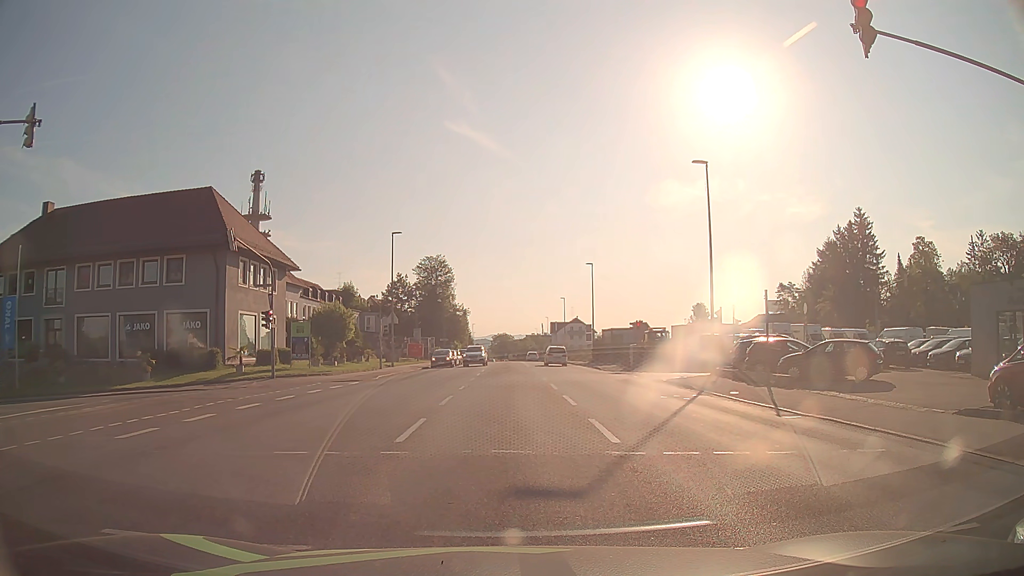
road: tertiary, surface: asphalt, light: Day
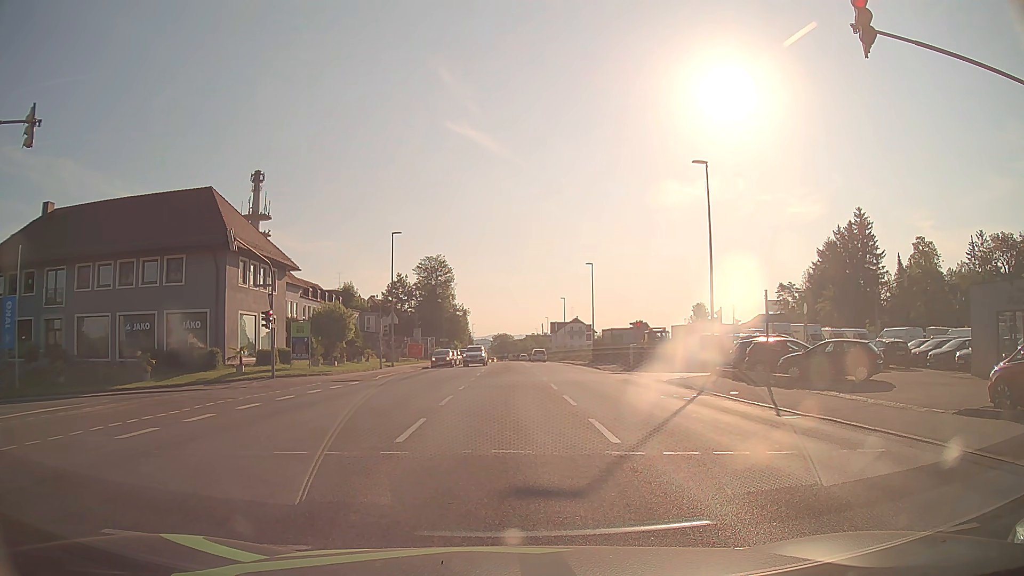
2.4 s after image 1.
(0.0, 0.0) m; 0°
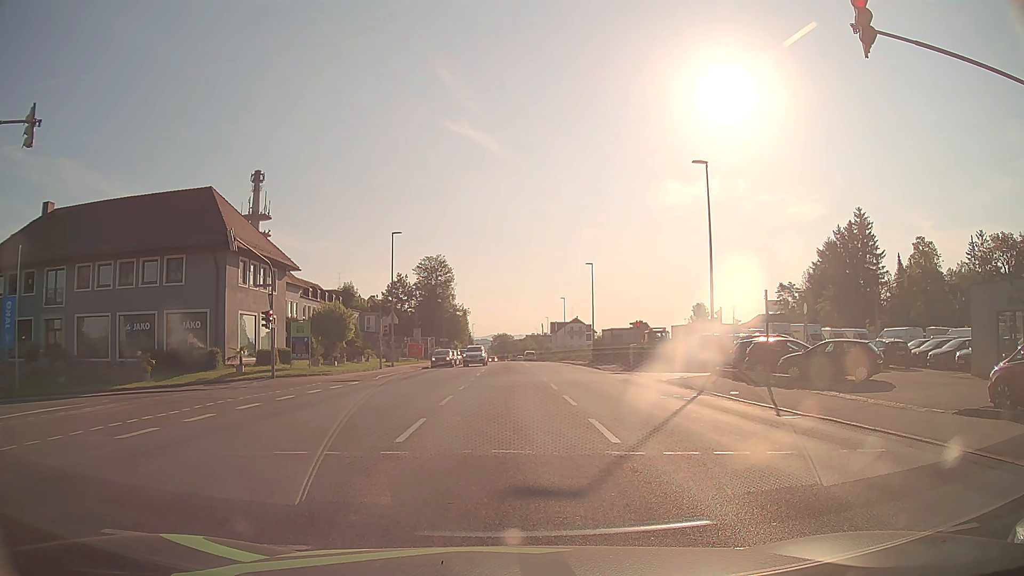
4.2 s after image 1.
(0.0, 0.0) m; 0°
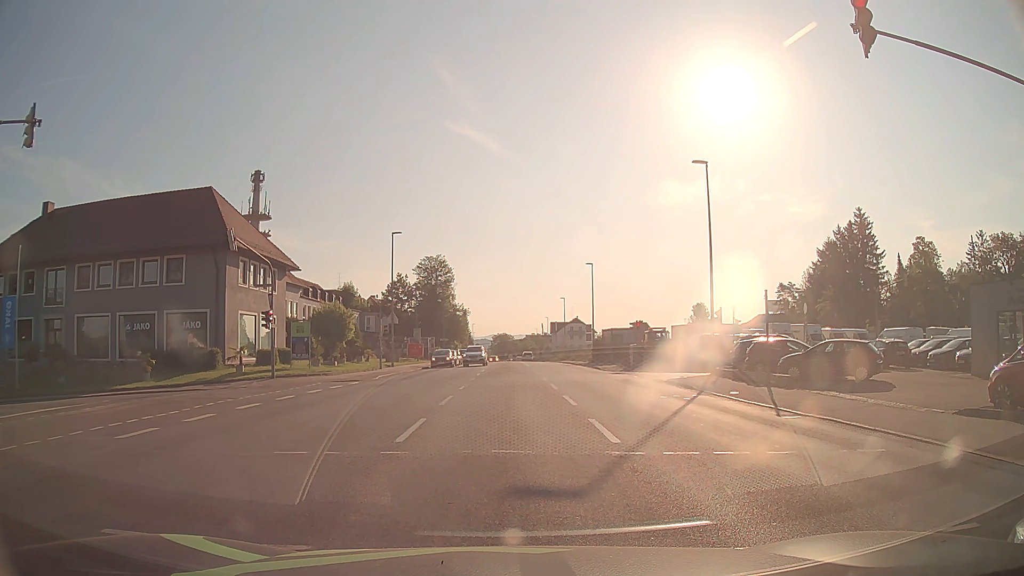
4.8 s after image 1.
(0.0, 0.0) m; 0°
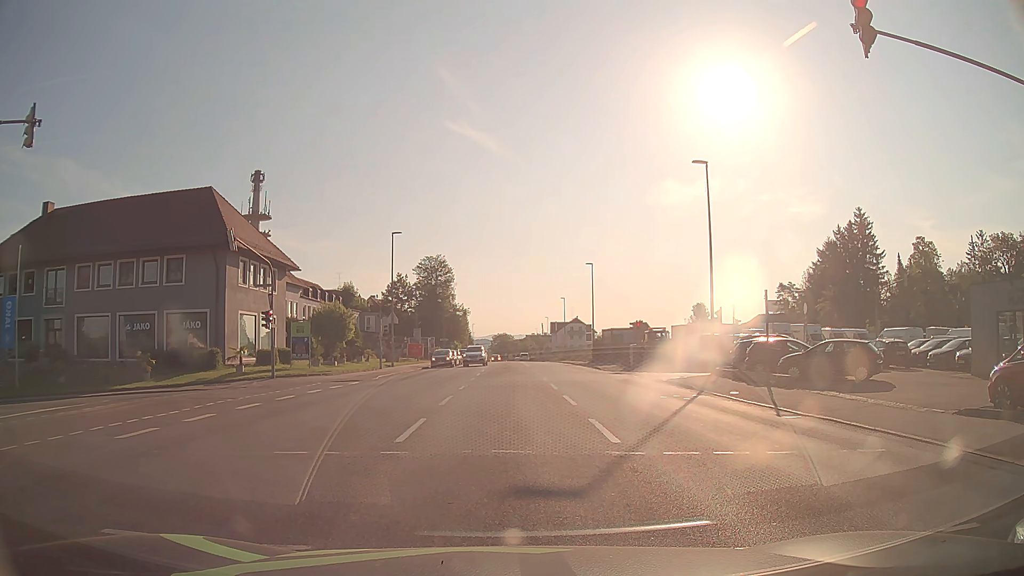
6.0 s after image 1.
(0.0, 0.0) m; 0°
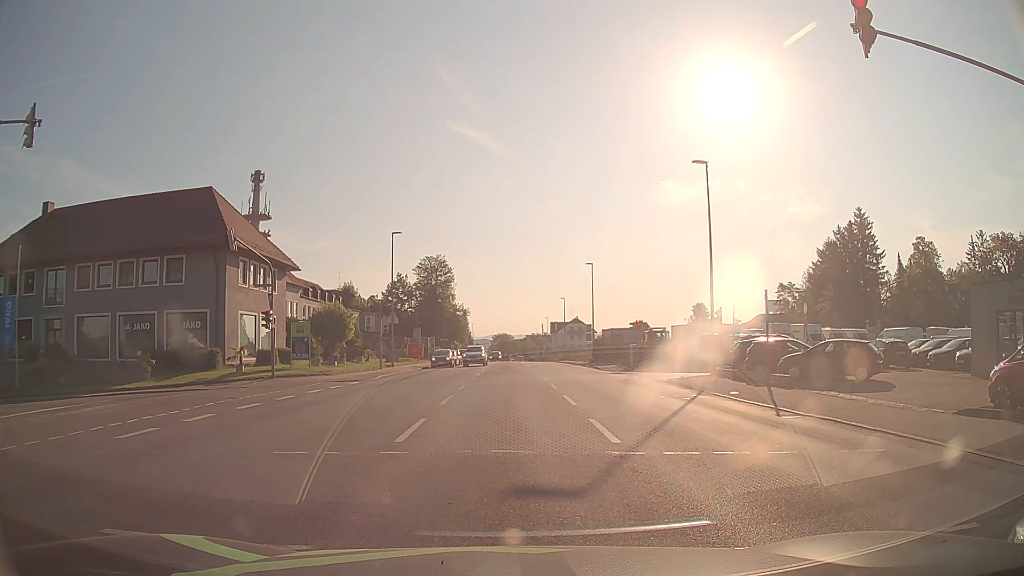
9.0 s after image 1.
(0.0, 0.0) m; 0°
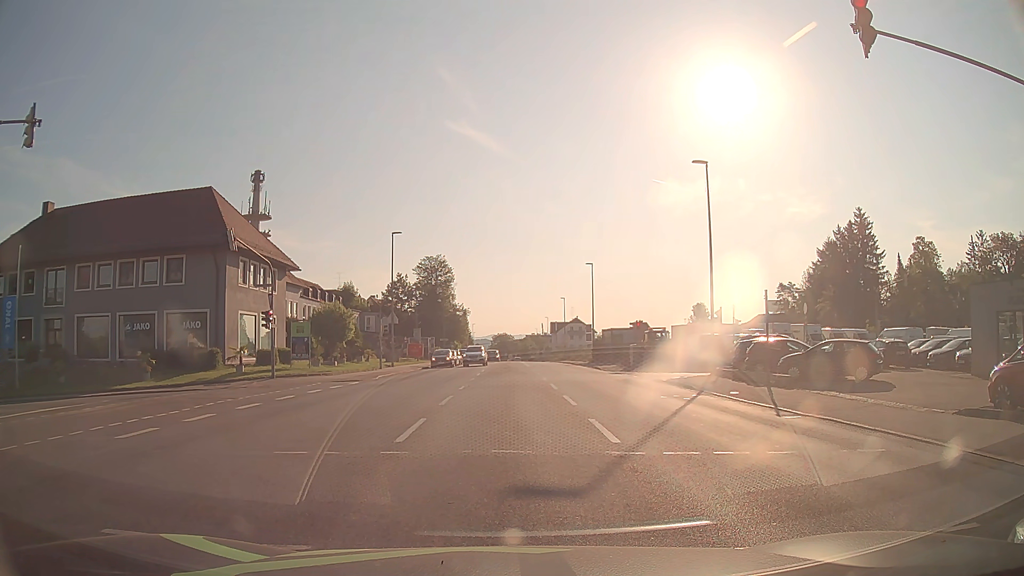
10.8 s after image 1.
(0.0, 0.0) m; 0°
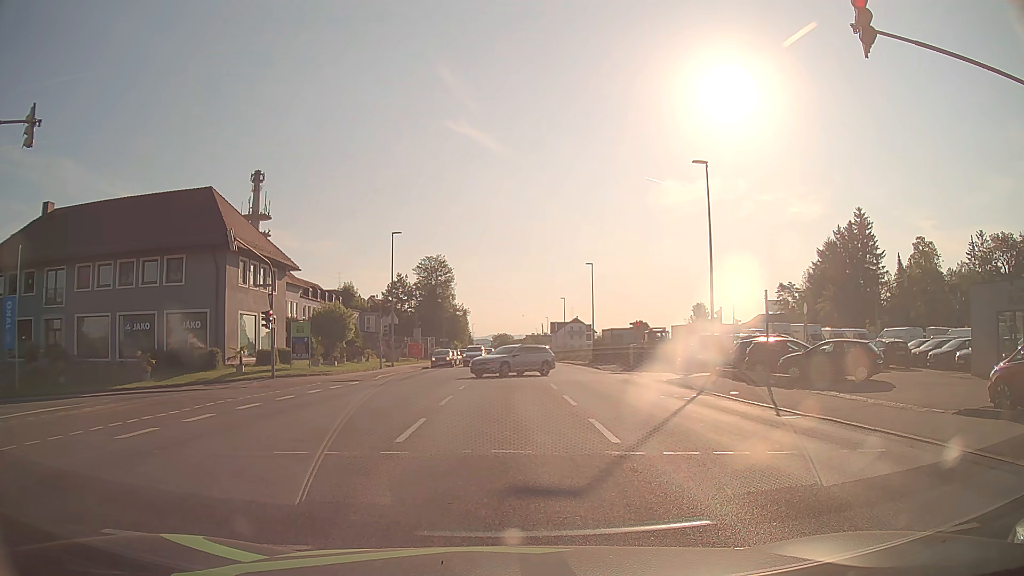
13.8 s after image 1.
(0.0, 0.0) m; 0°
